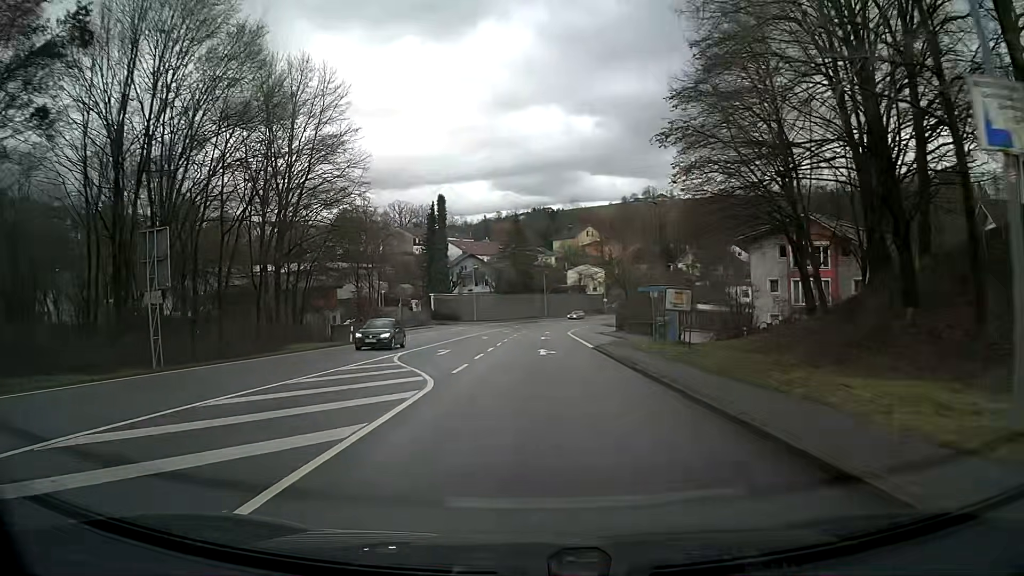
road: primary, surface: asphalt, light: Day
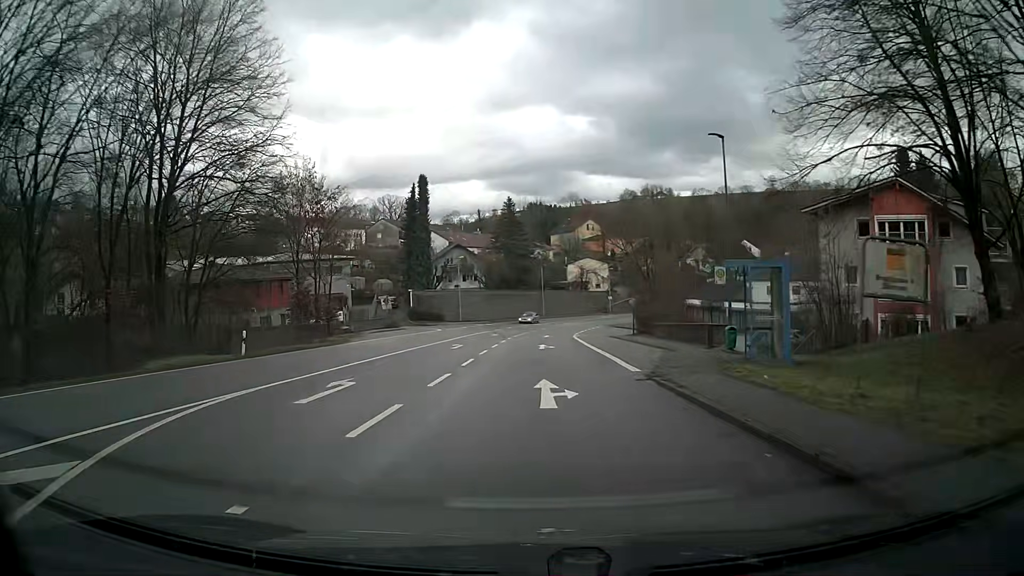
(0.0, +15.3) m; 0°
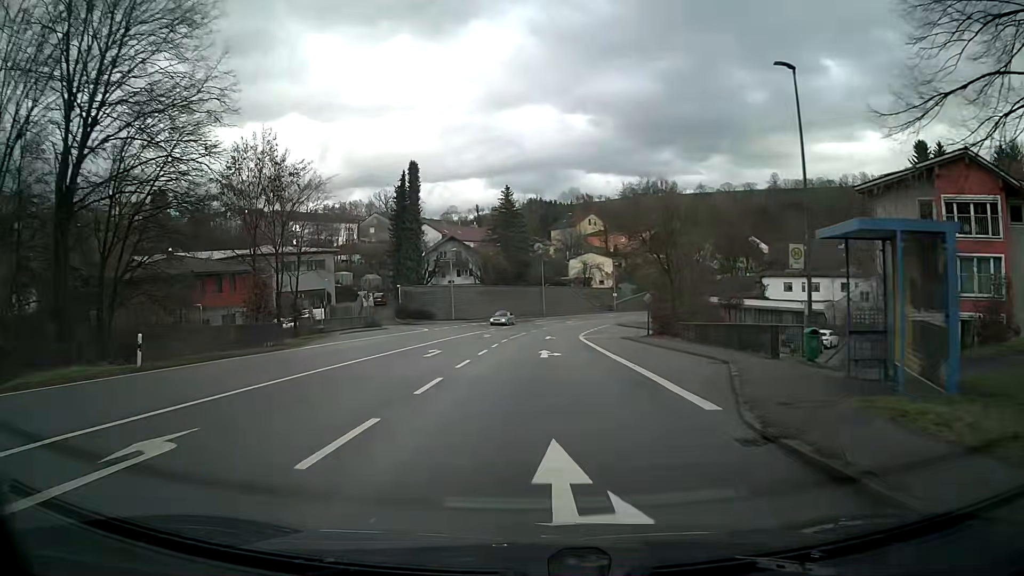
(0.0, +7.7) m; 0°
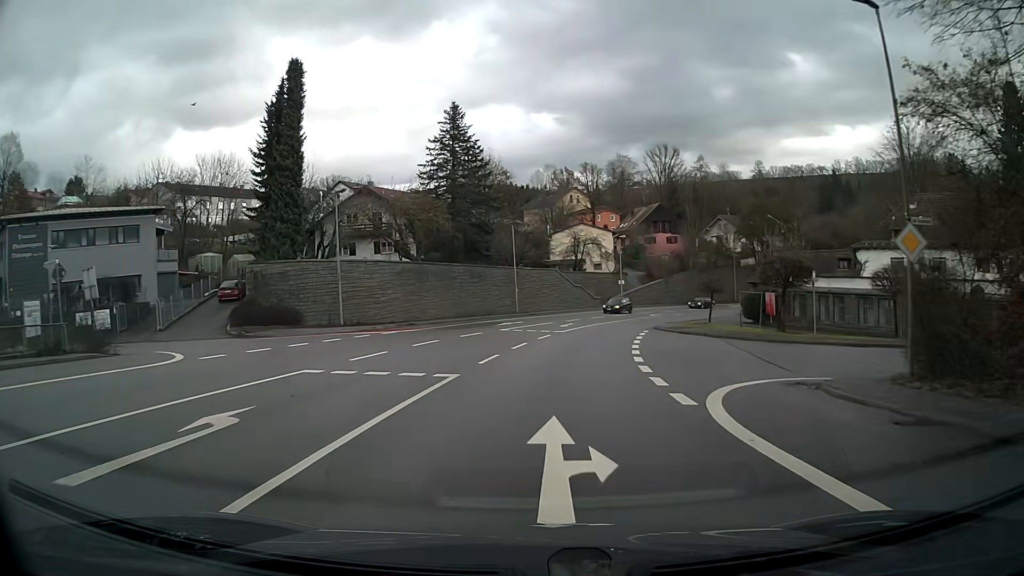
(+0.8, +38.2) m; +4°
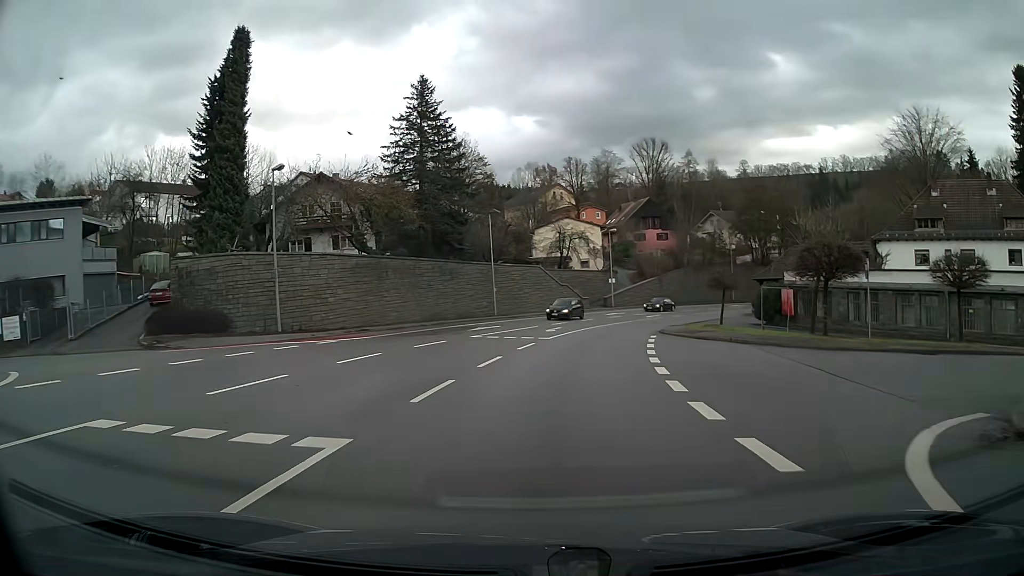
(+0.1, +7.6) m; +2°
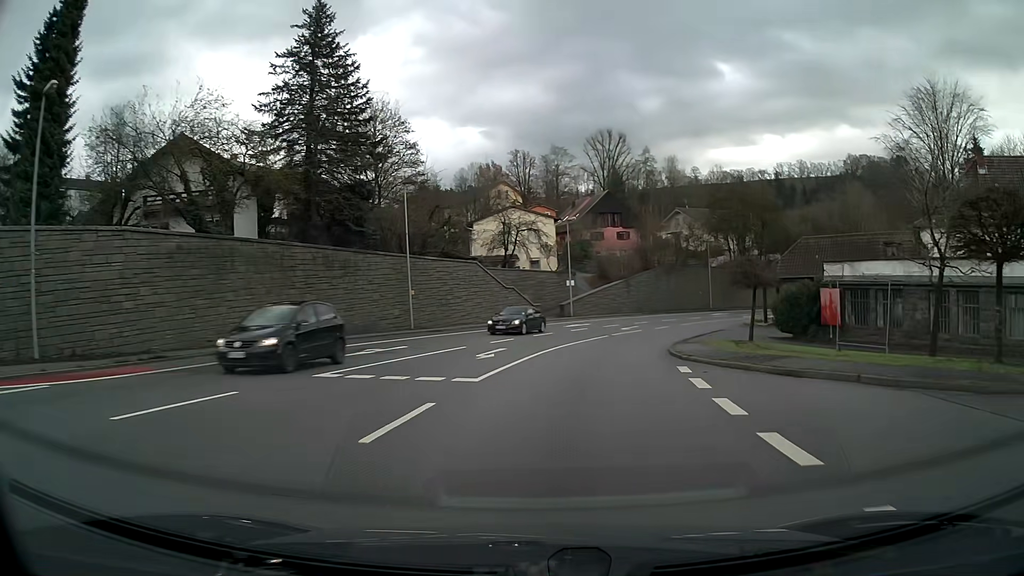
(+0.6, +15.2) m; +5°
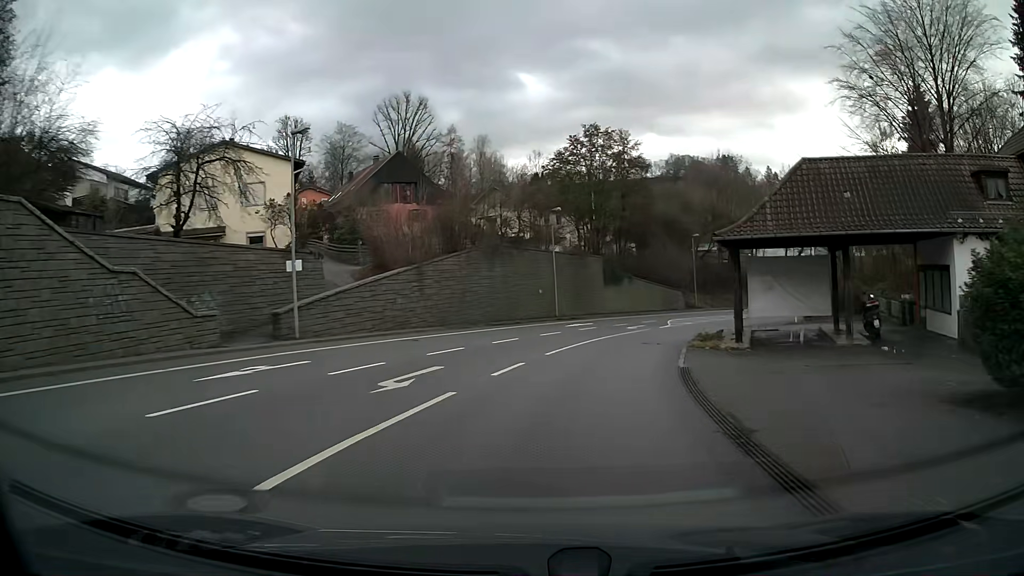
(+4.4, +29.9) m; +17°
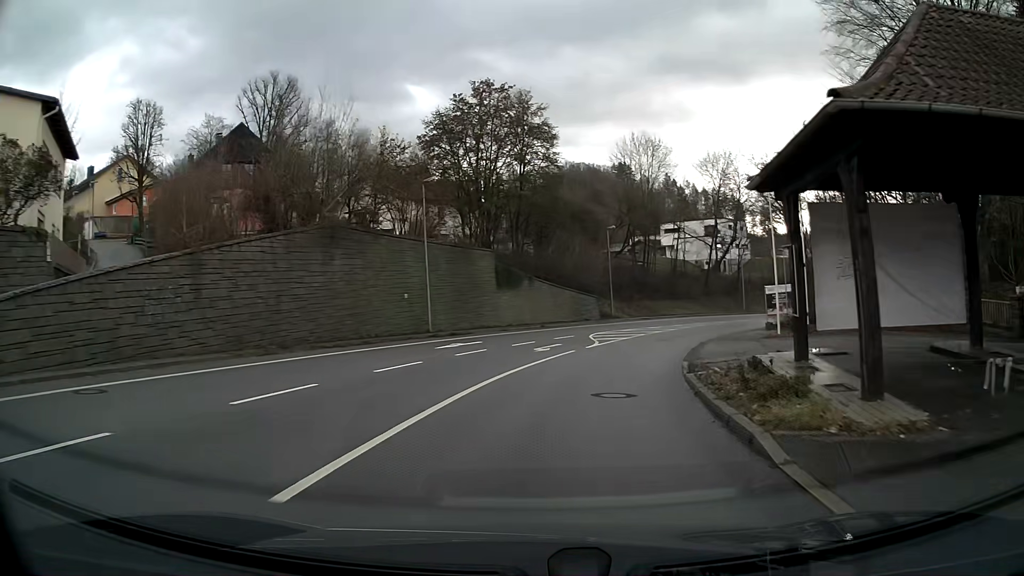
(+1.2, +15.1) m; +9°
(+1, +10) (+2, +20) (+5, +30) (+8, +39) (+13, +48) (+18, +56) (+24, +64) (+30, +72) (+38, +79) (+45, +86) m
